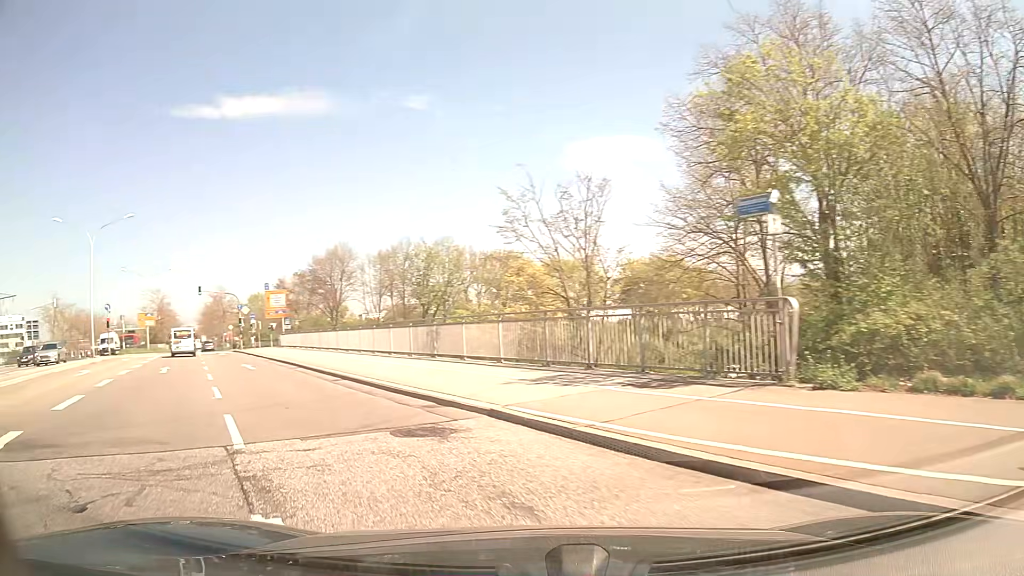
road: primary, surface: asphalt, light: Day
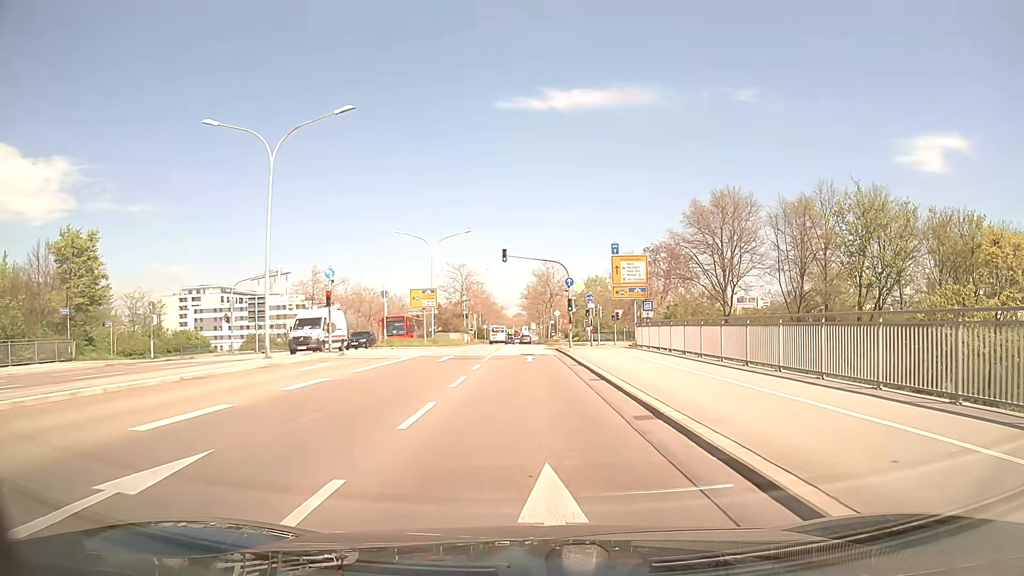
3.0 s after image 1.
(-9.2, +21.6) m; -29°
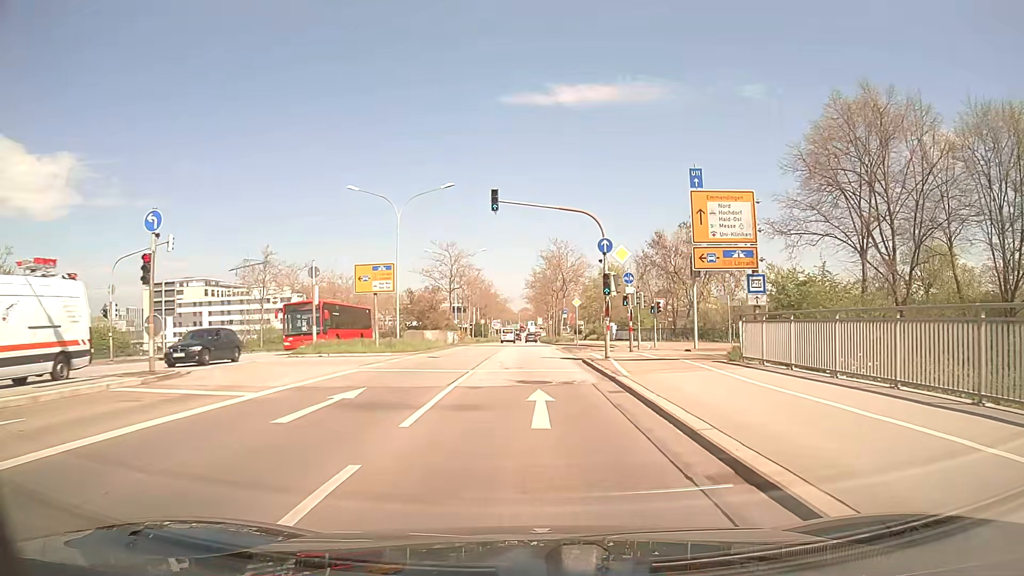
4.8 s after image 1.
(-0.1, +17.9) m; -1°
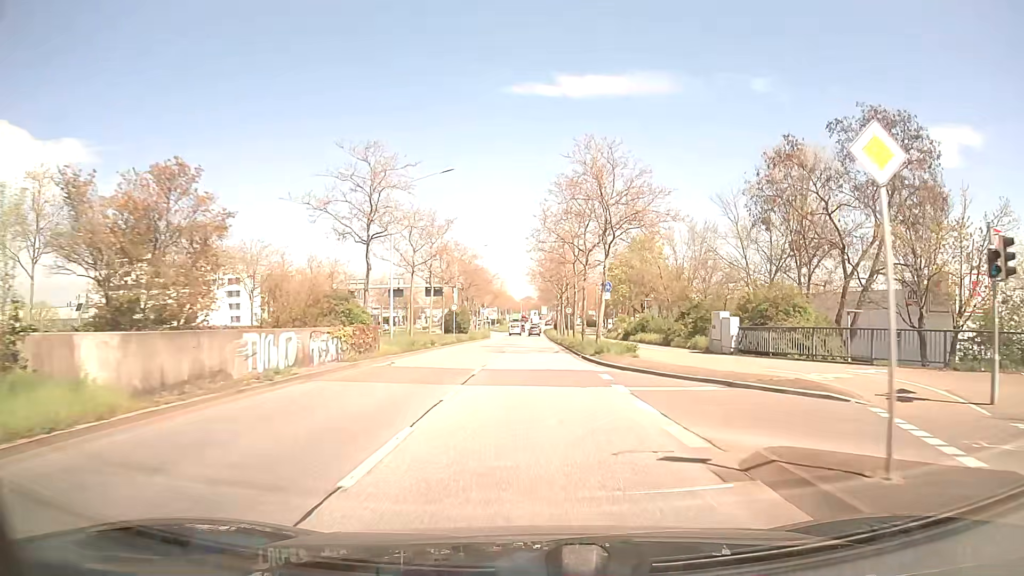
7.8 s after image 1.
(-0.1, +35.4) m; 0°
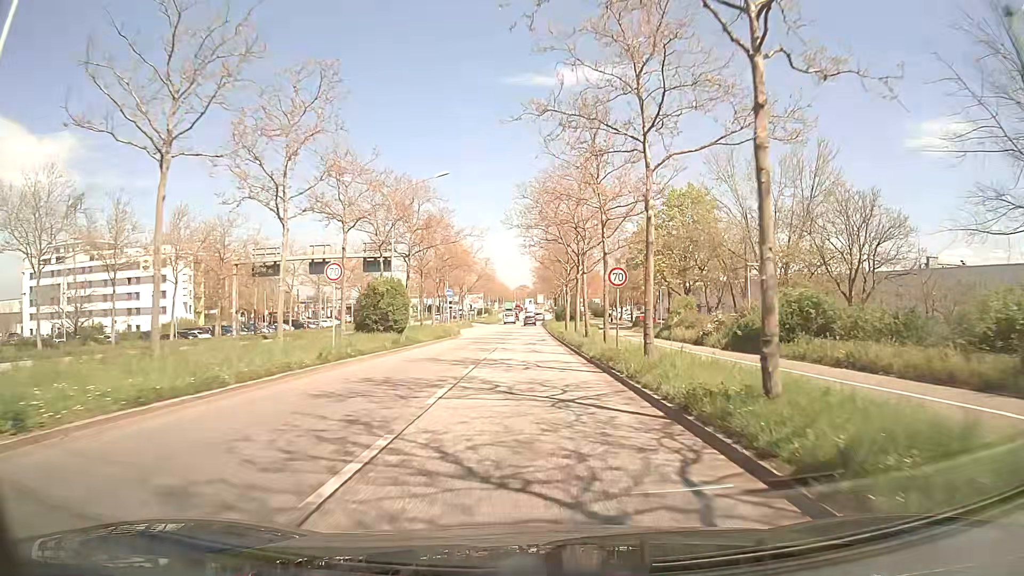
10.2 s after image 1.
(+0.1, +30.7) m; 0°
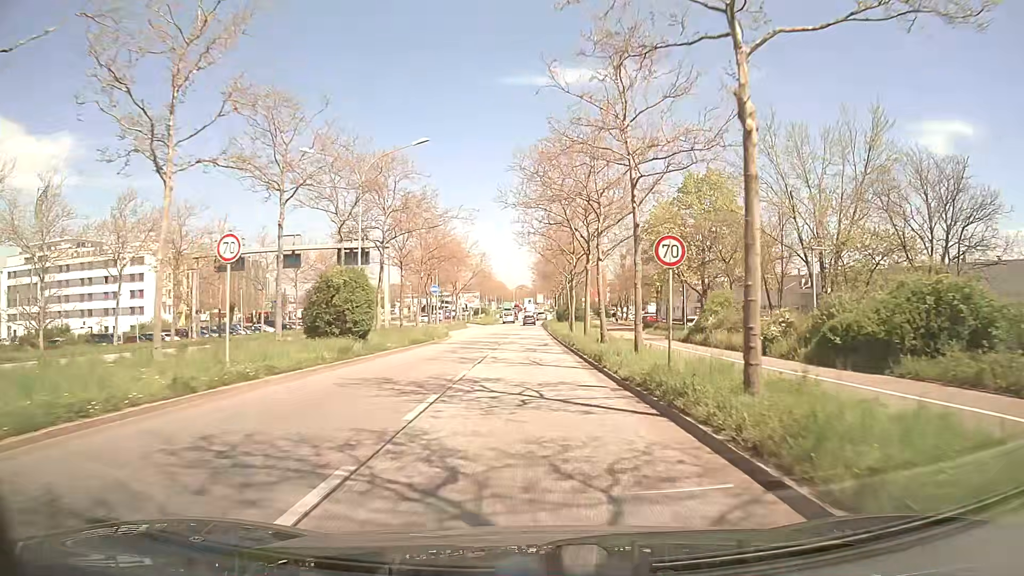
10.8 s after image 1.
(0.0, +7.6) m; 0°
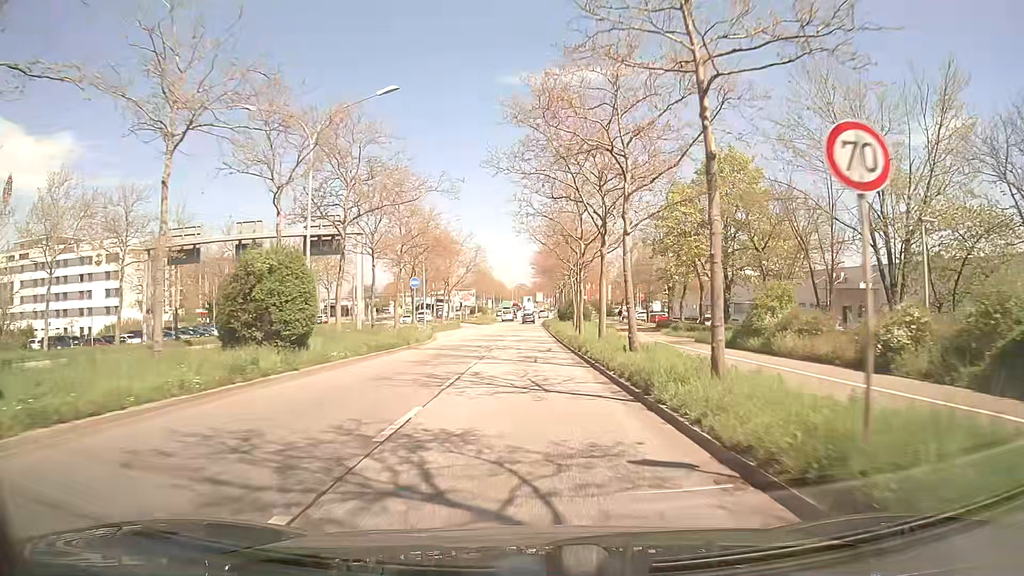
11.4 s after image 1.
(0.0, +7.6) m; 0°
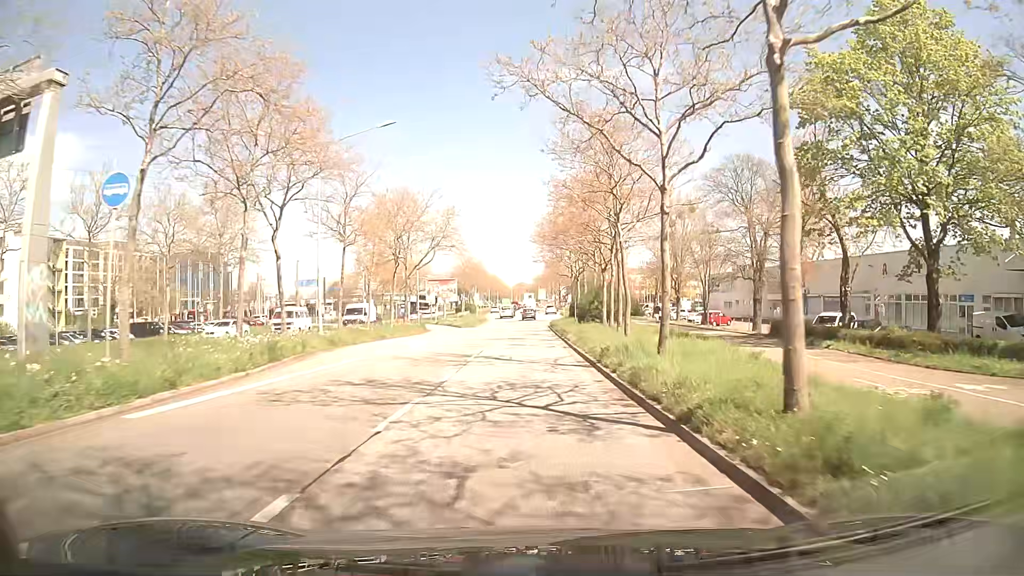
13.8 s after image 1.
(0.0, +29.2) m; 0°
(0, +10) (0, +20) (0, +30) (0, +40) (0, +50) (0, +60) (0, +70) (0, +80) (0, +90) (0, +100) m
